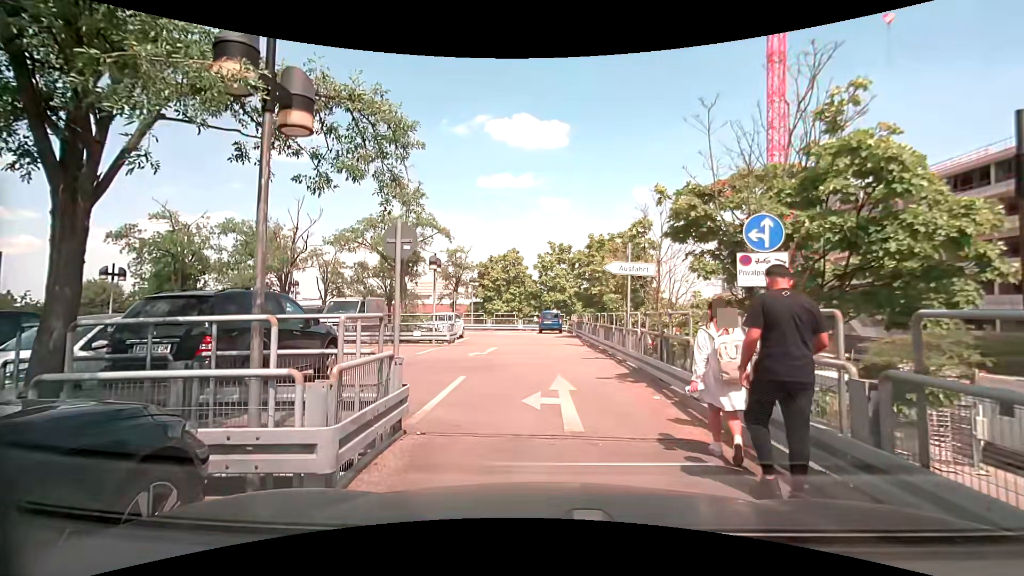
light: Day
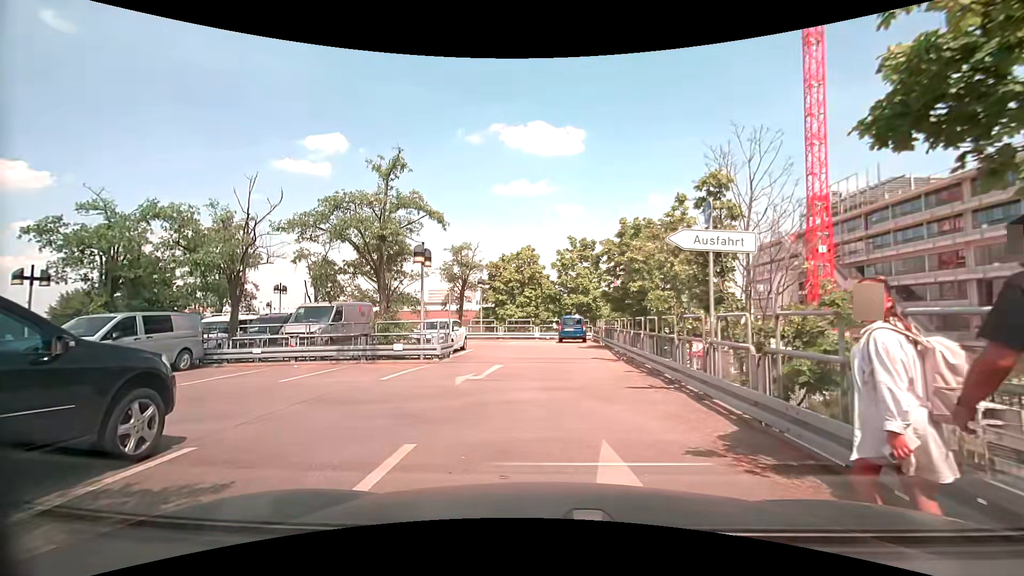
(-0.1, +5.5) m; -3°
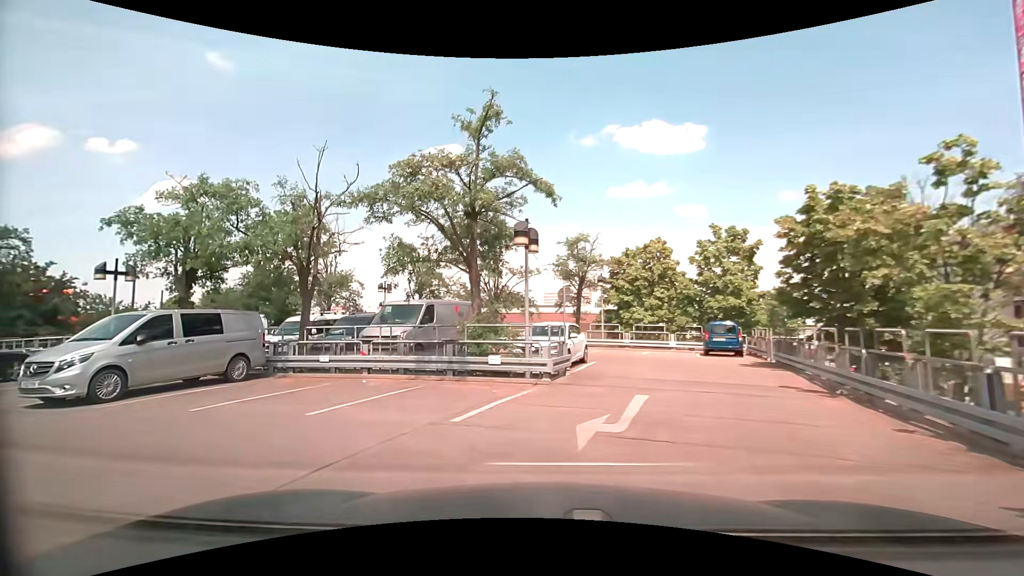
(-0.5, +5.0) m; -14°
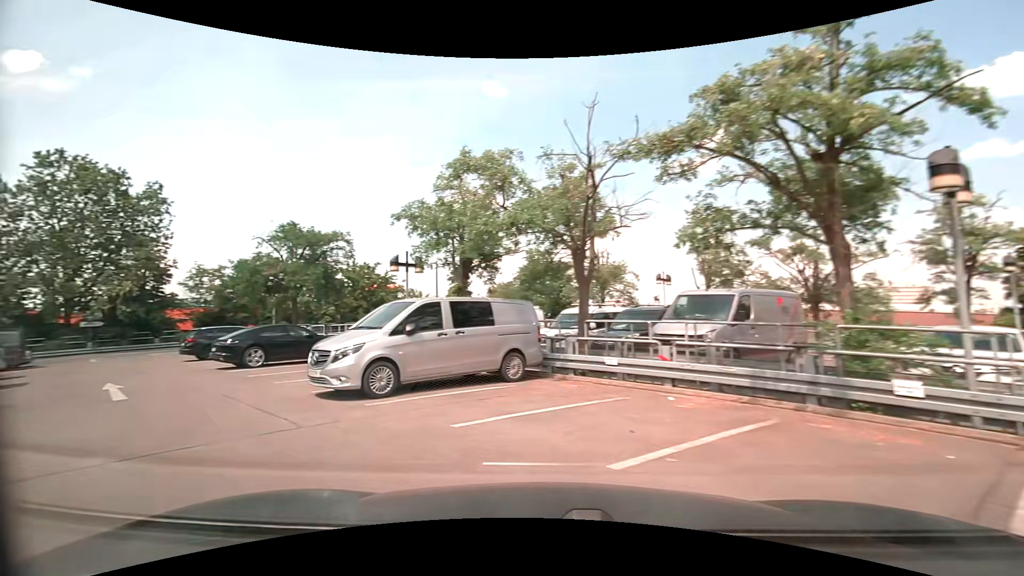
(-0.8, +3.7) m; -30°
